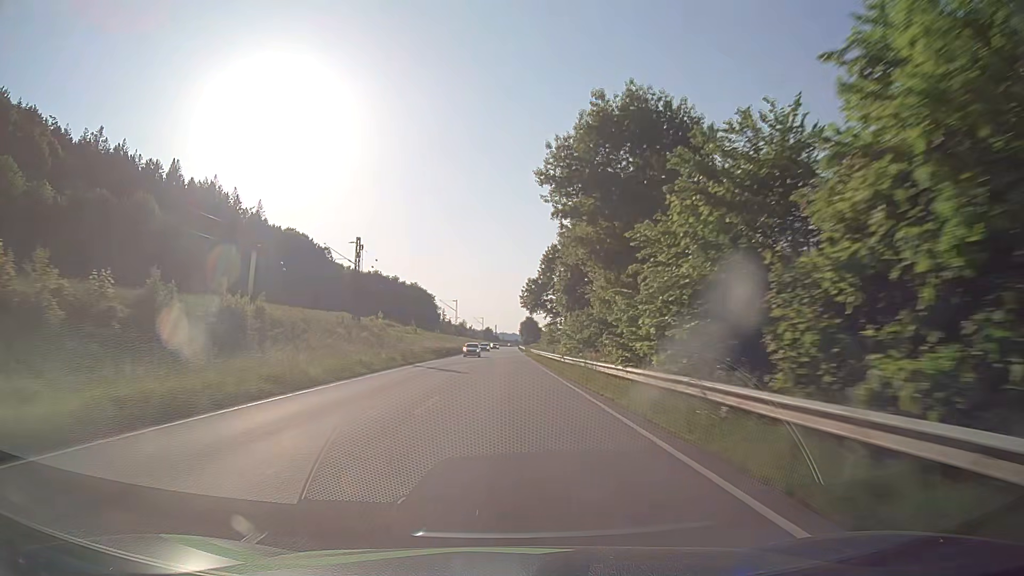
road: primary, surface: asphalt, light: Day
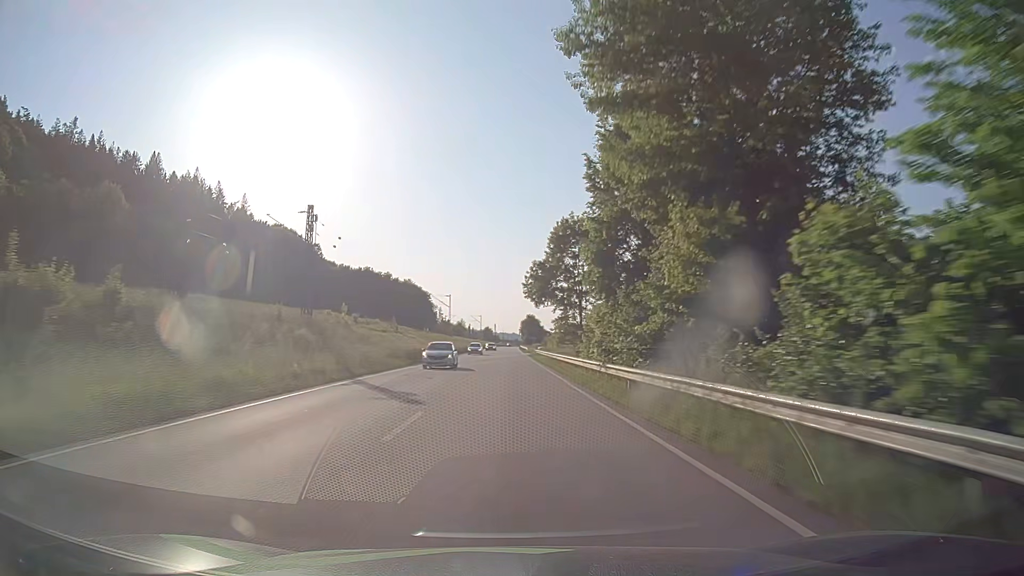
(0.0, +15.8) m; 0°
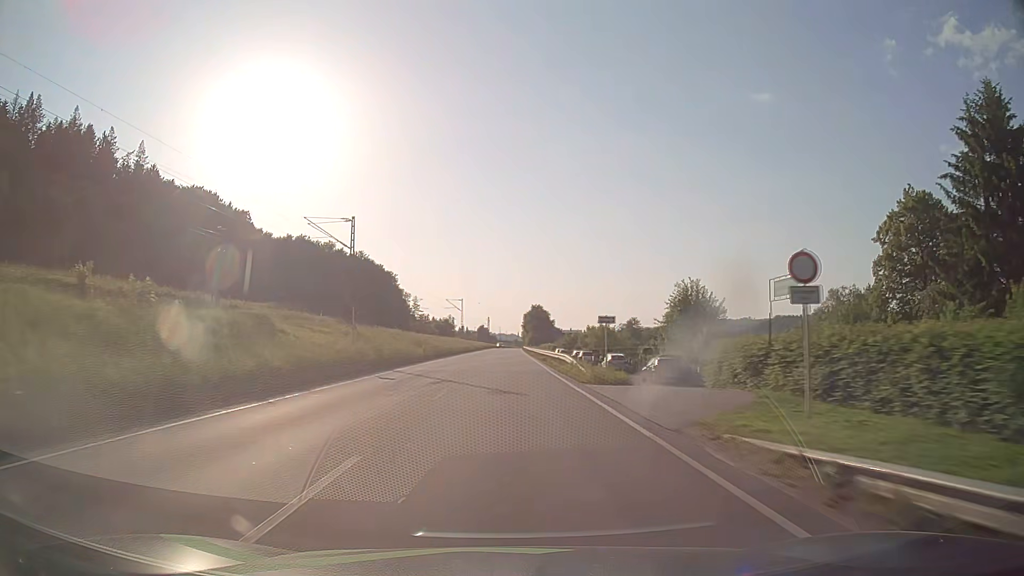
(+0.3, +78.9) m; 0°
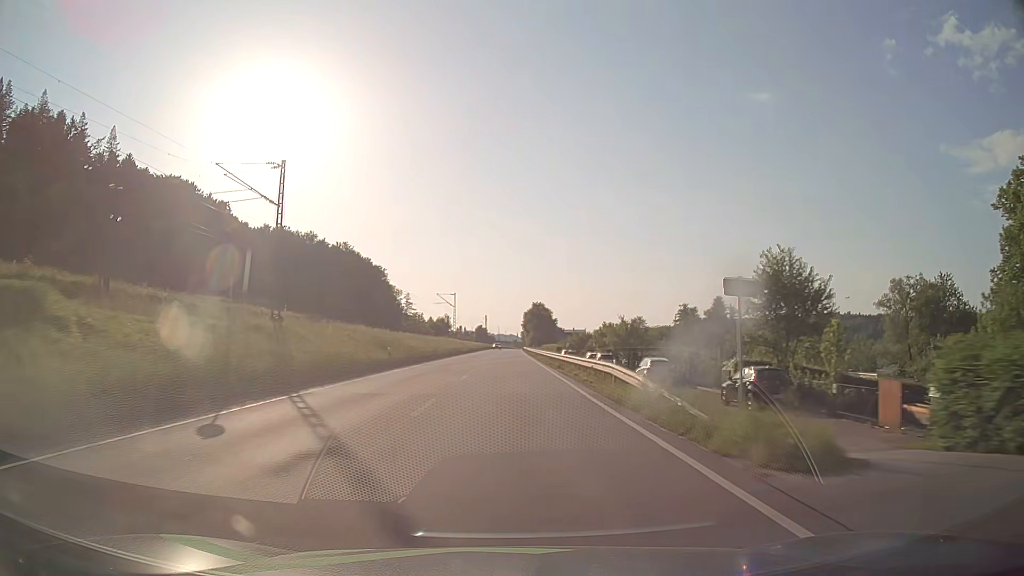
(0.0, +15.8) m; 0°
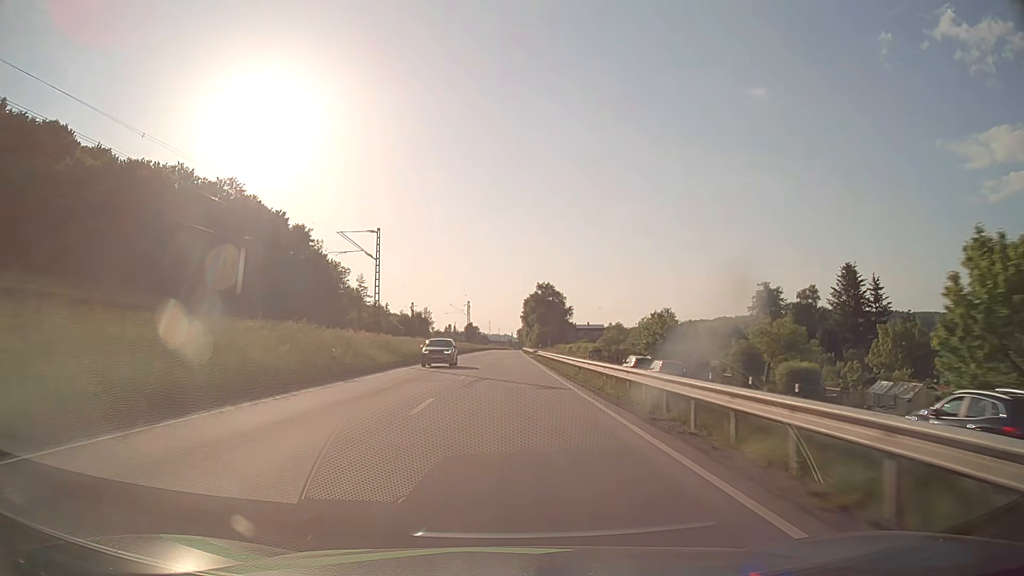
(+0.6, +63.2) m; +1°
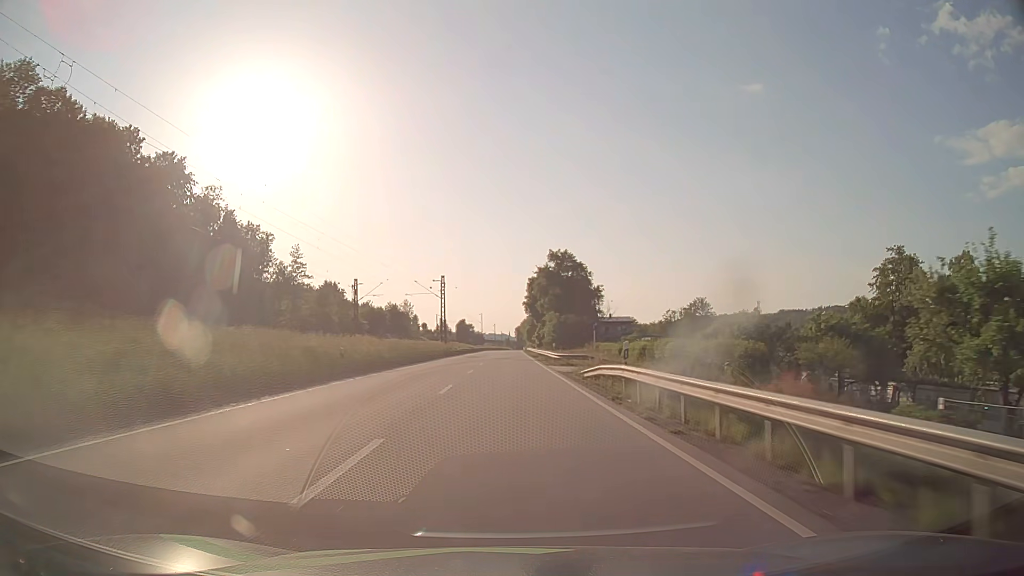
(0.0, +47.4) m; 0°
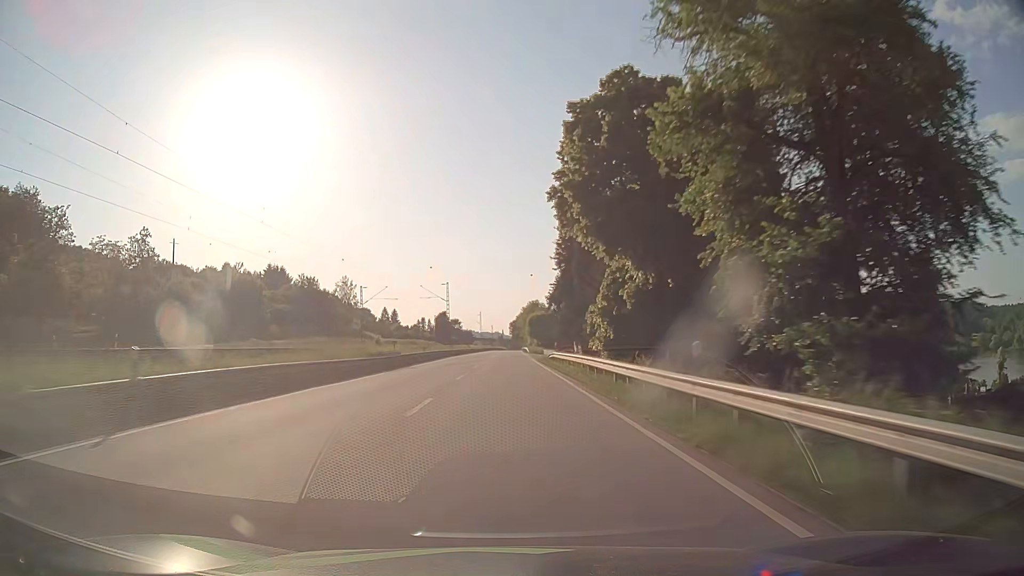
(+0.3, +79.0) m; 0°
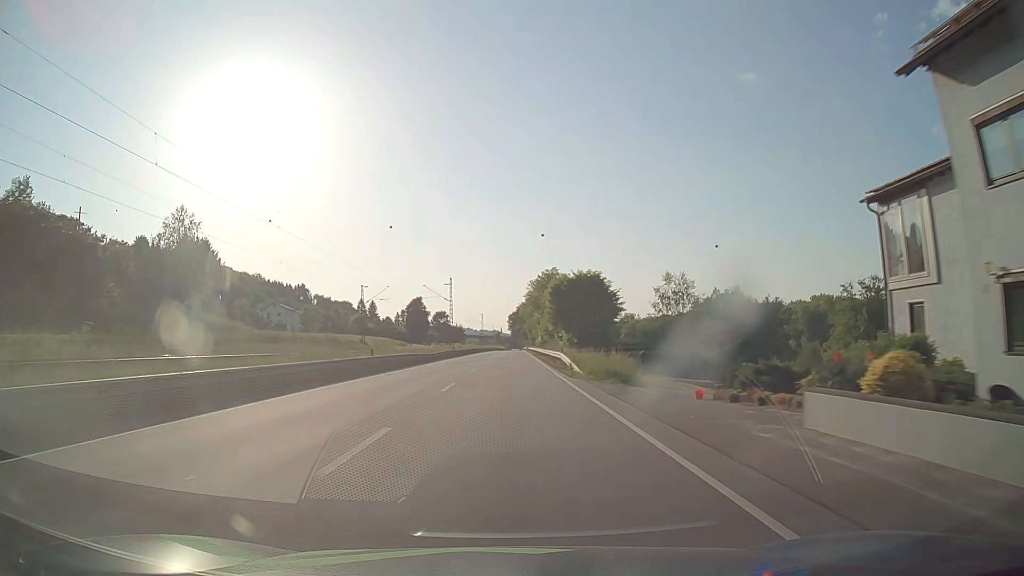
(+0.5, +79.1) m; +1°
